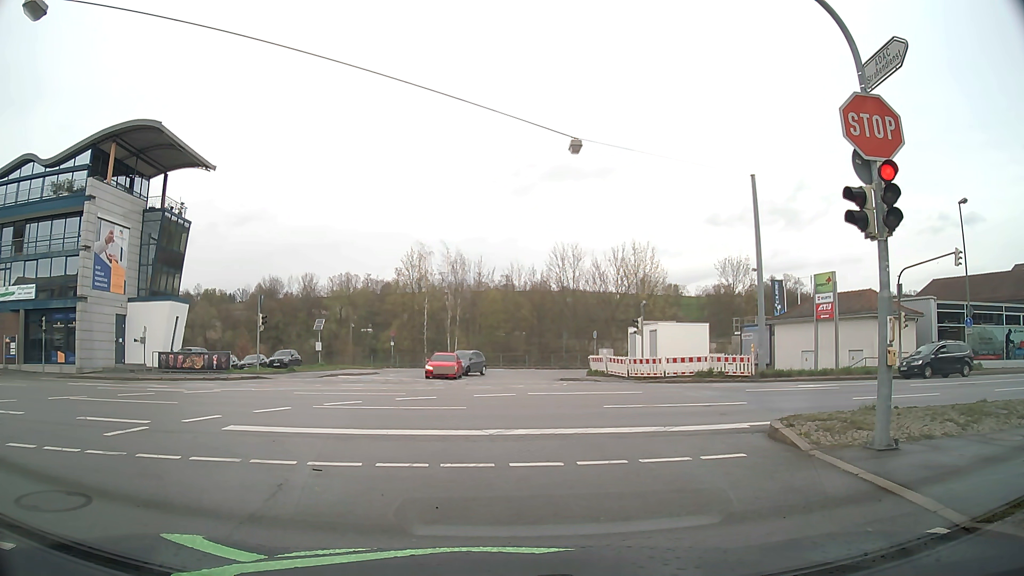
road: tertiary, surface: asphalt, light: Day
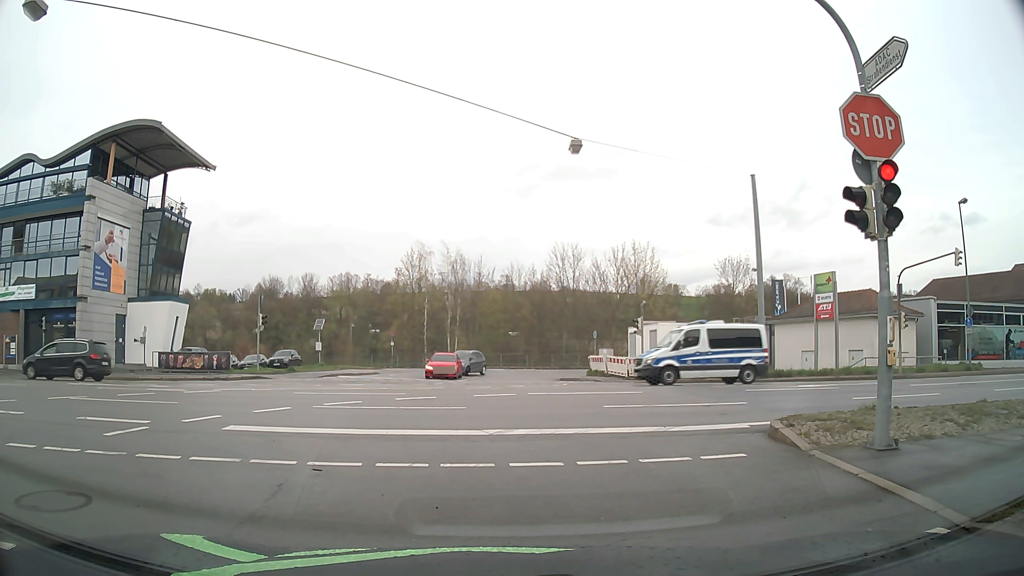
(0.0, 0.0) m; 0°
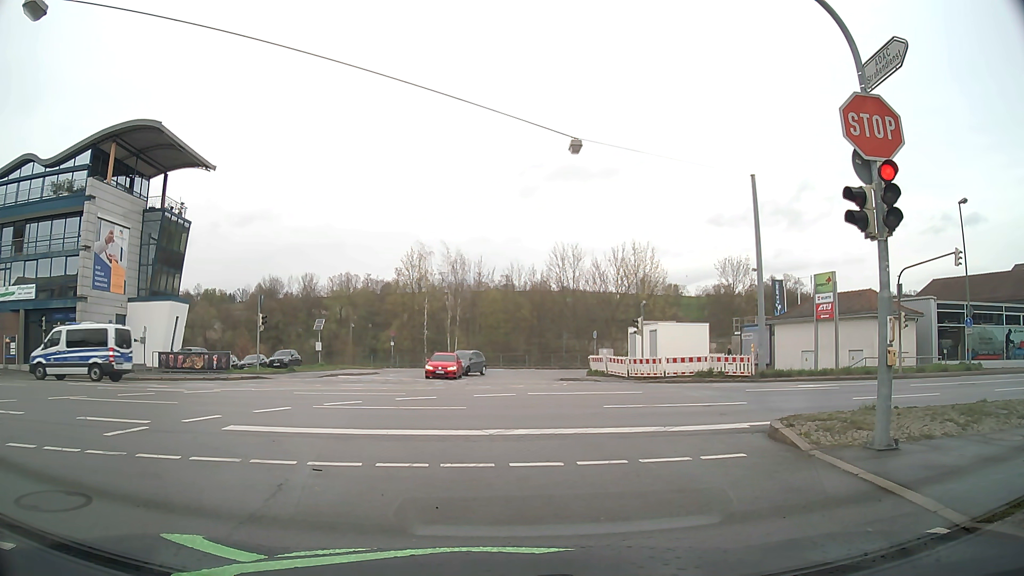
(0.0, 0.0) m; 0°
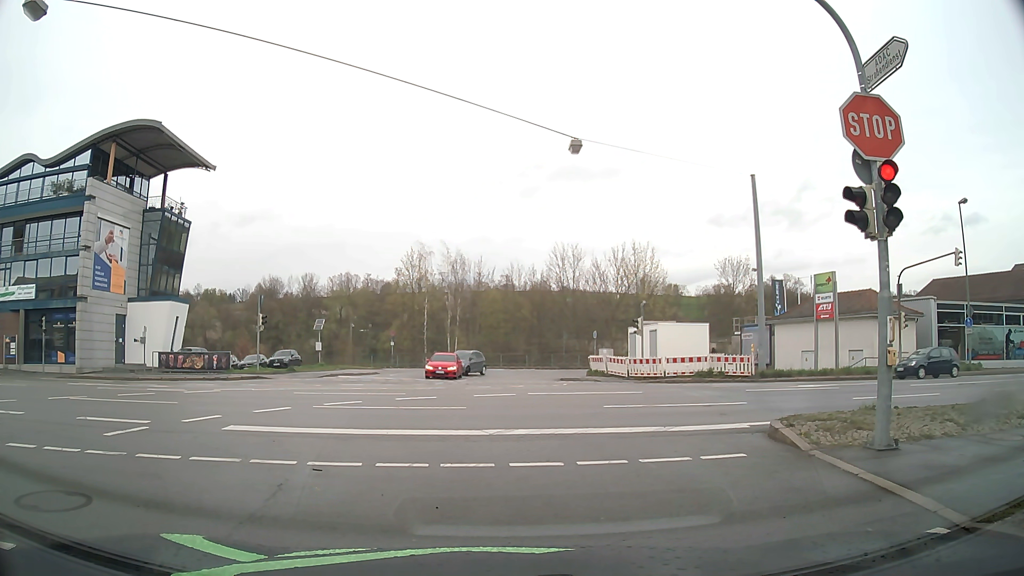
(0.0, 0.0) m; 0°
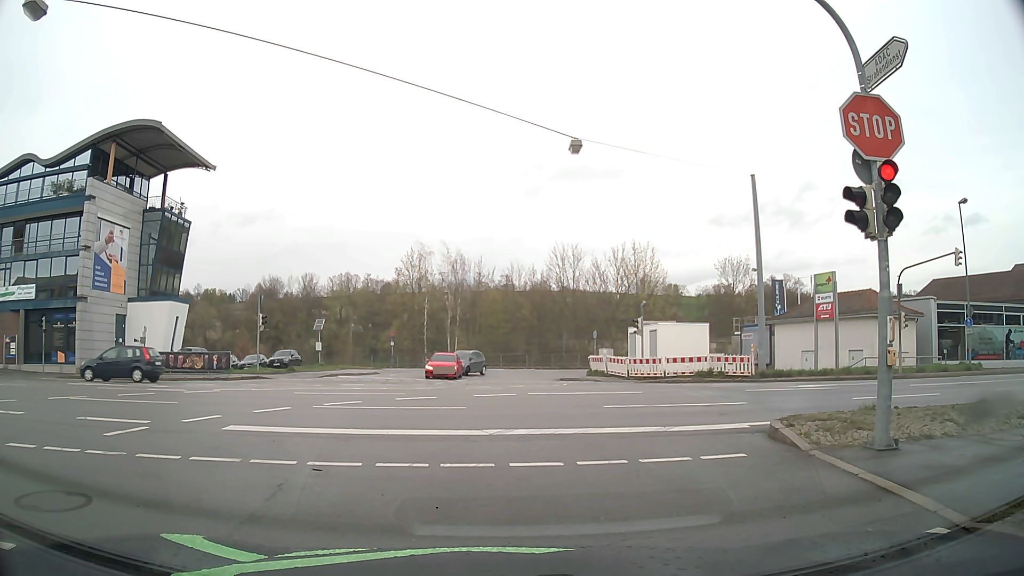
(0.0, 0.0) m; 0°
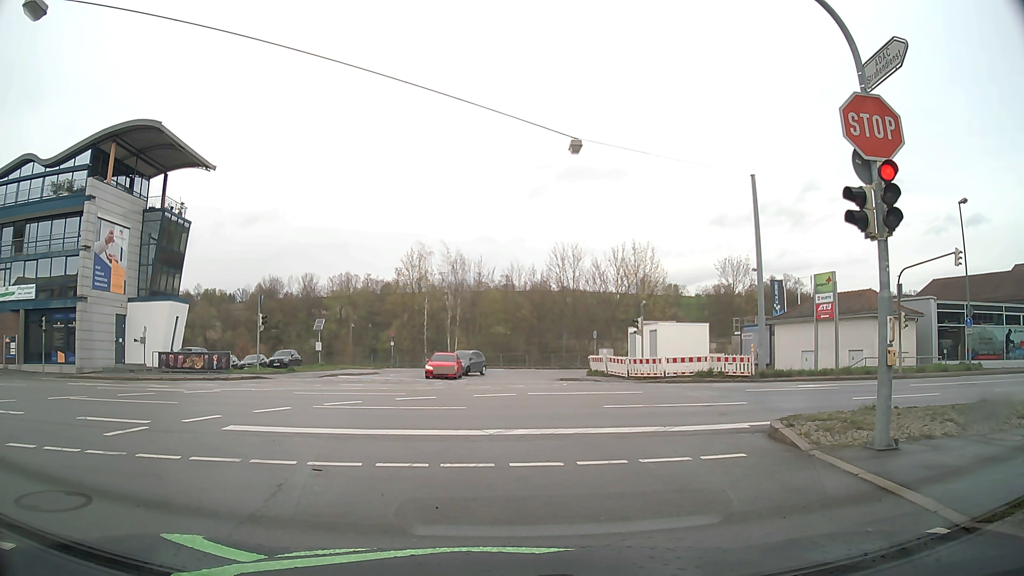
(0.0, 0.0) m; 0°
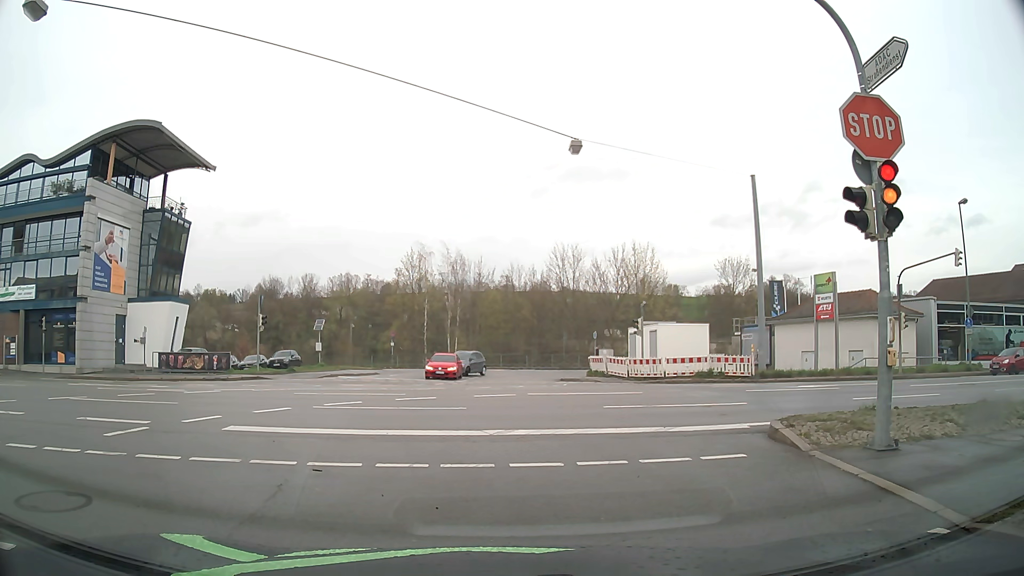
(0.0, 0.0) m; 0°
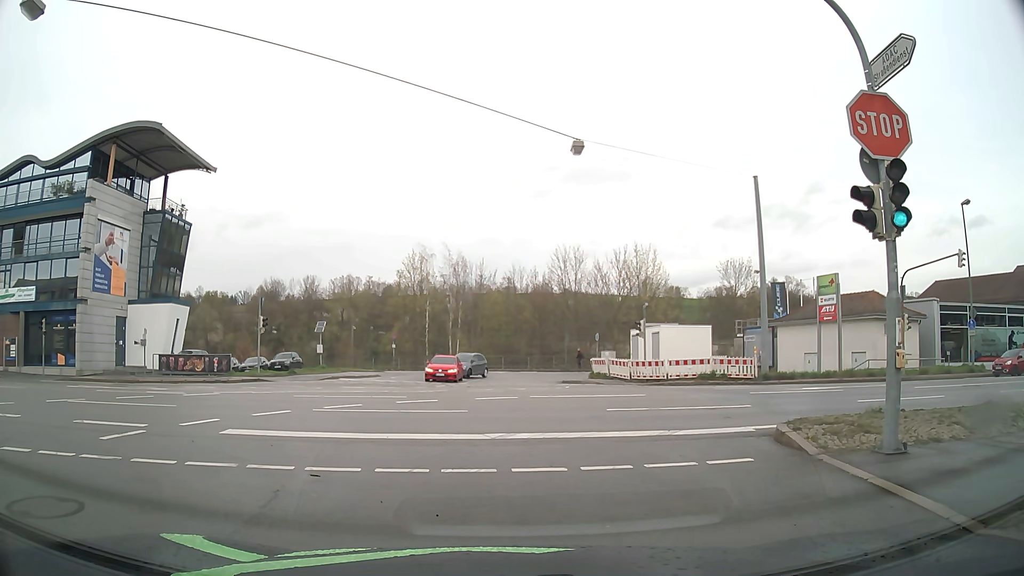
(0.0, +0.1) m; 0°
(-1, +10) (-3, +20) (-11, +25) (-21, +25) (-31, +25) (-41, +24) (-51, +23) (-61, +23) (-71, +22) (-81, +22) m
